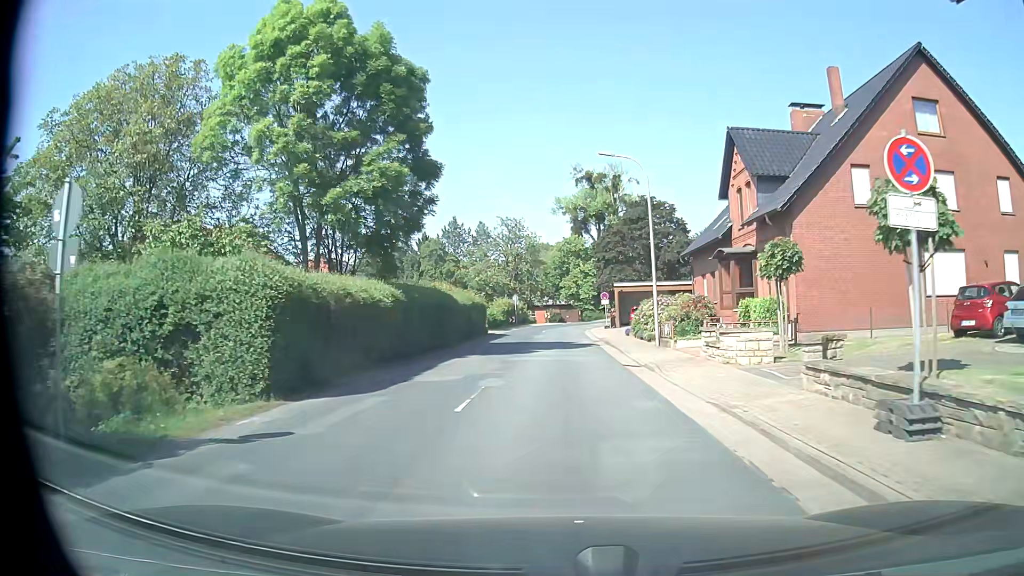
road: tertiary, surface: asphalt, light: Day
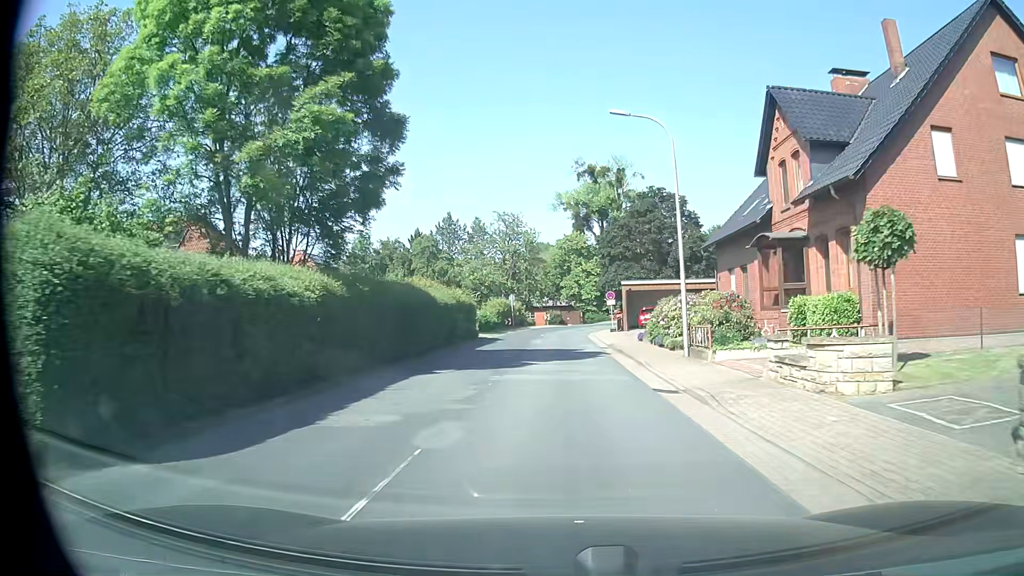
(0.0, +5.8) m; 0°
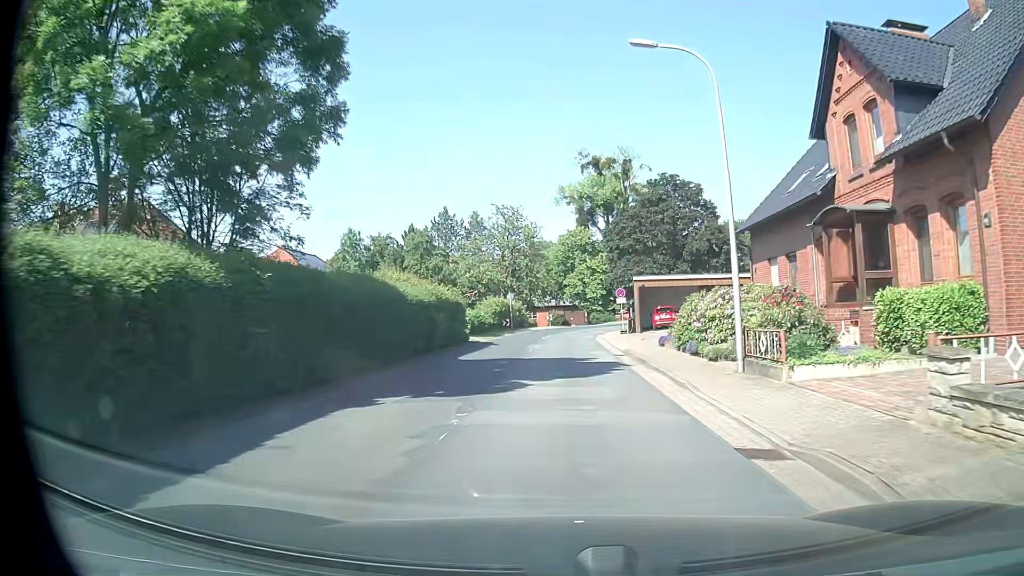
(0.0, +5.7) m; 0°
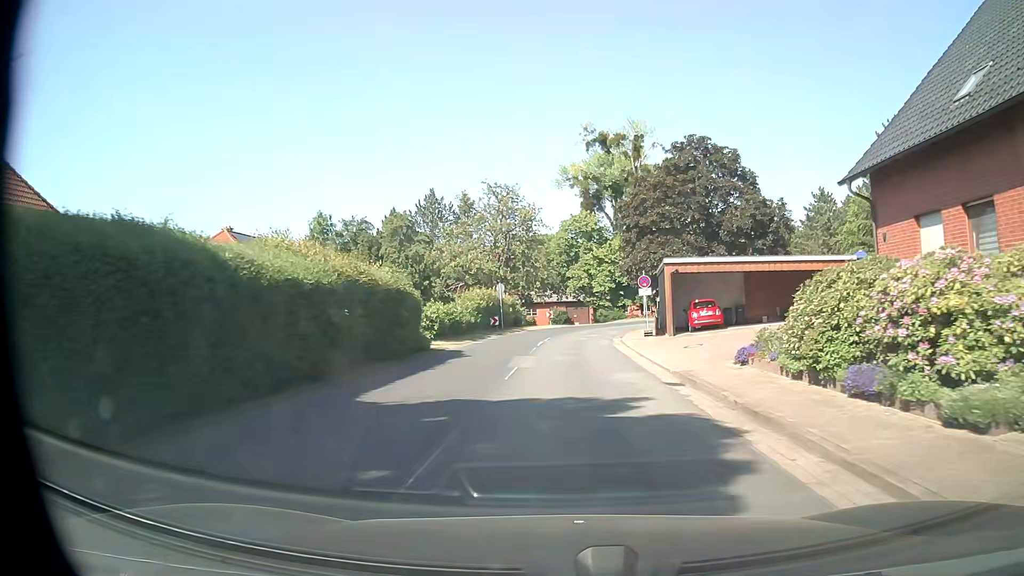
(-0.1, +11.3) m; 0°
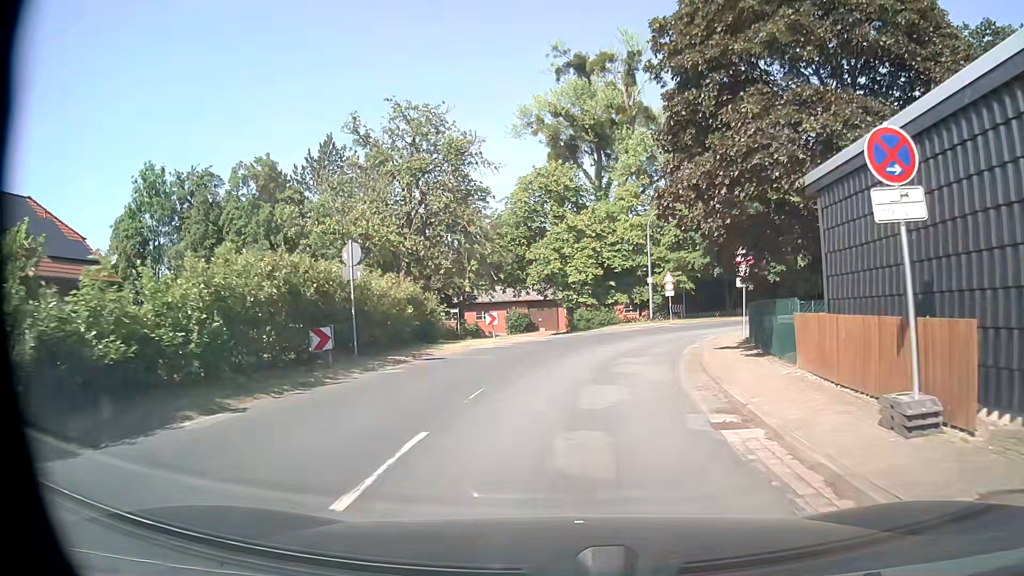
(+0.3, +27.3) m; +2°
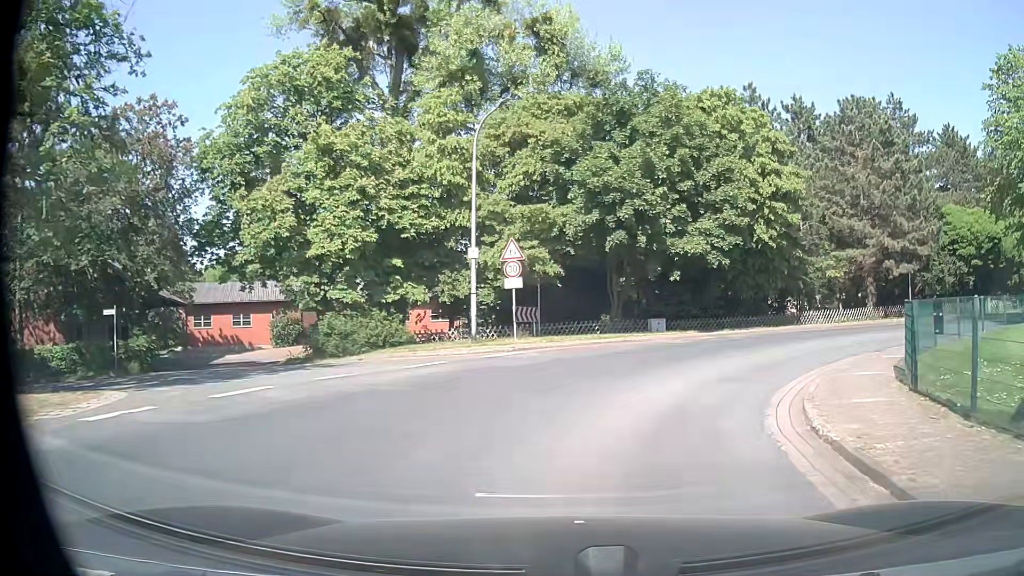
(+2.6, +24.5) m; +16°
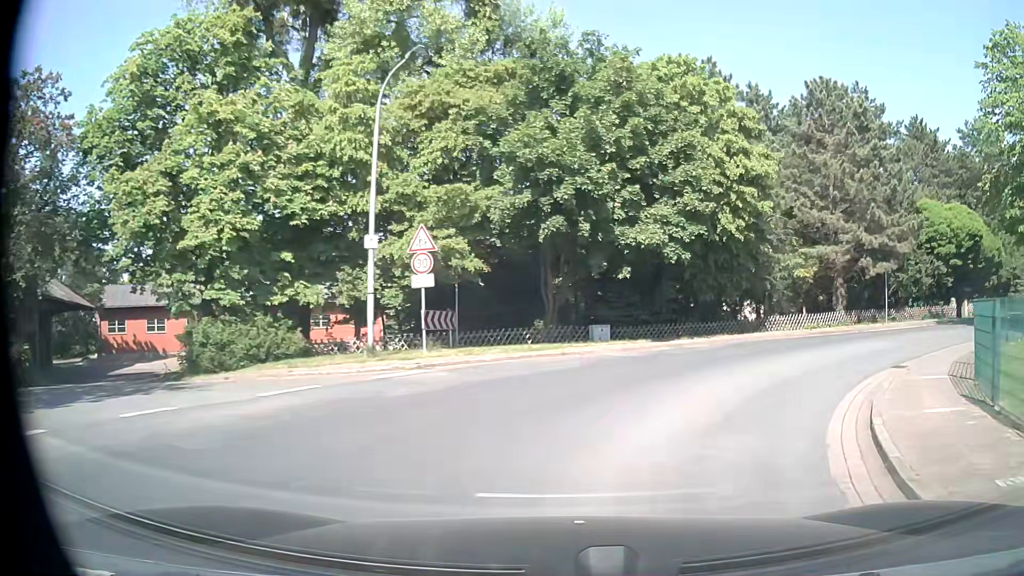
(+0.2, +4.6) m; +6°
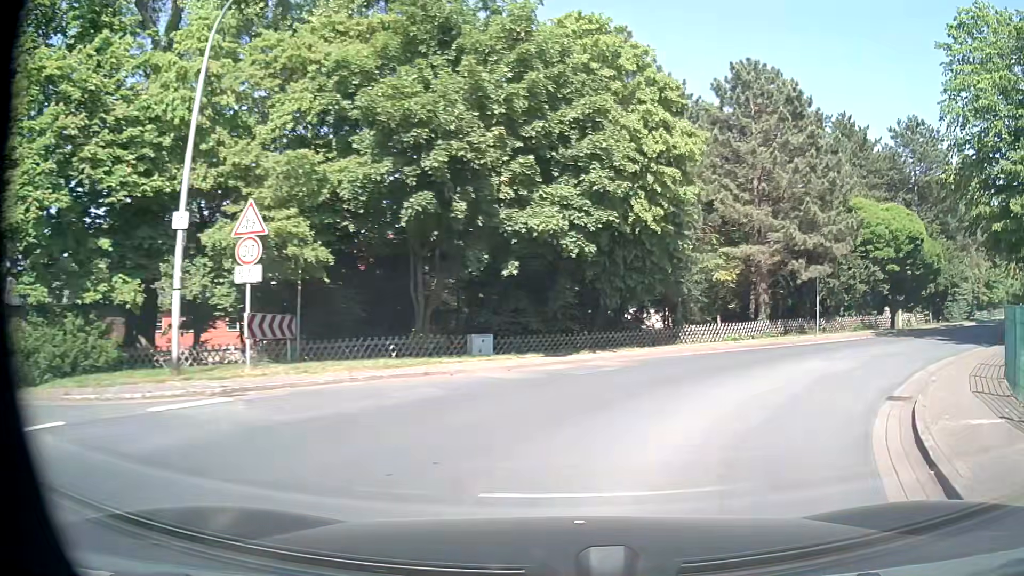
(+0.2, +4.5) m; +8°
